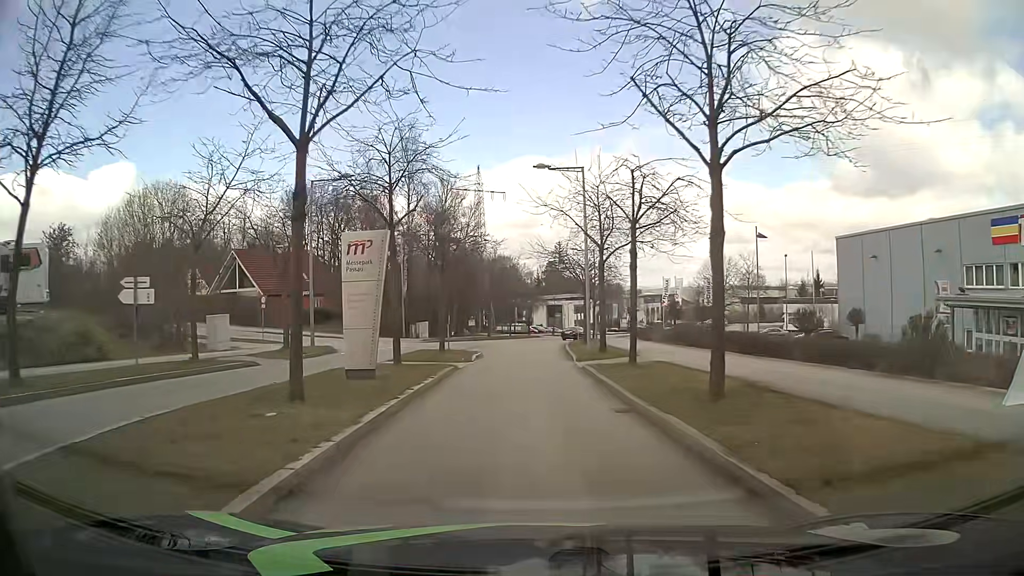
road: residential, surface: asphalt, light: Day
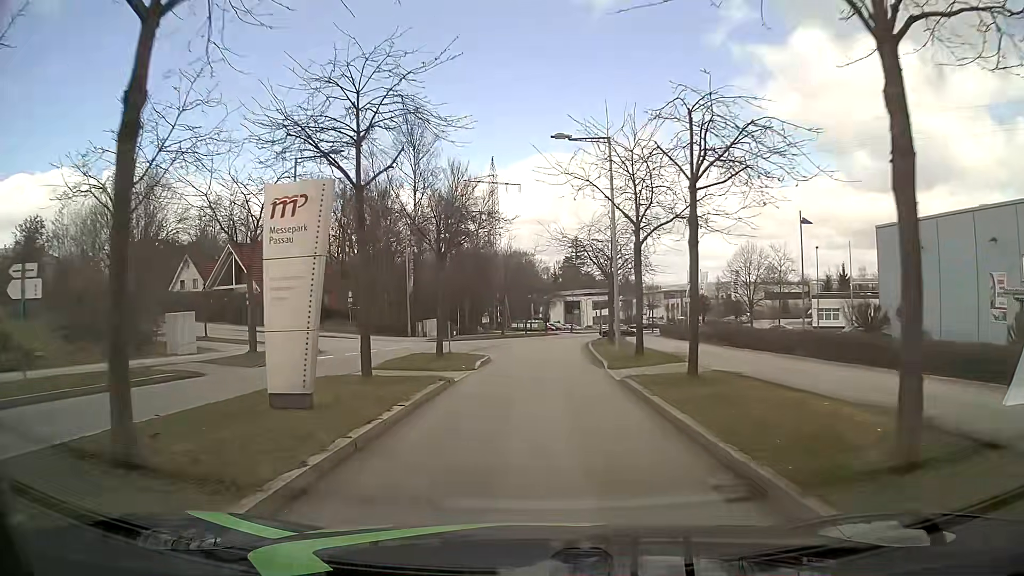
(0.0, +5.1) m; -2°
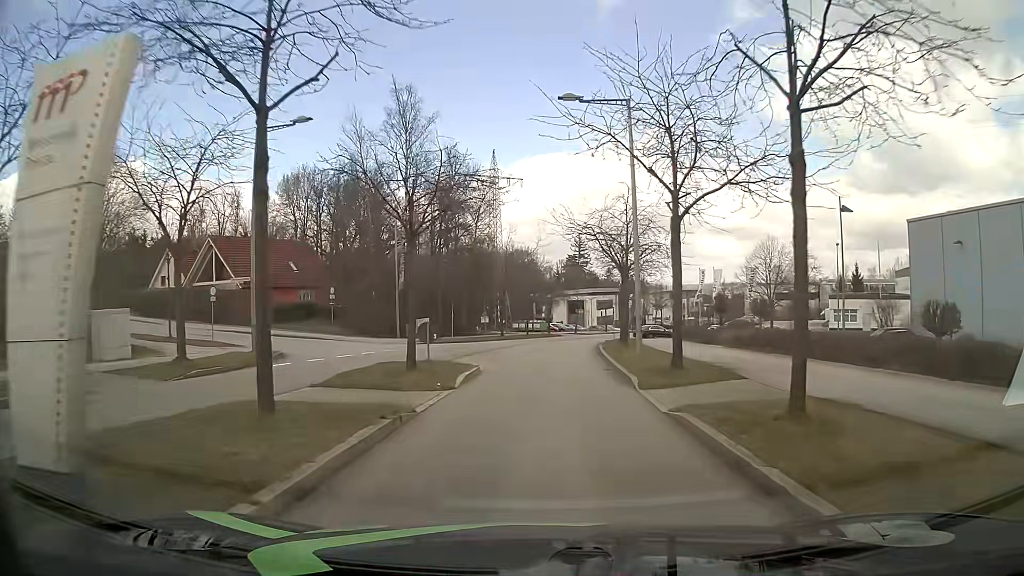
(0.0, +5.2) m; 0°
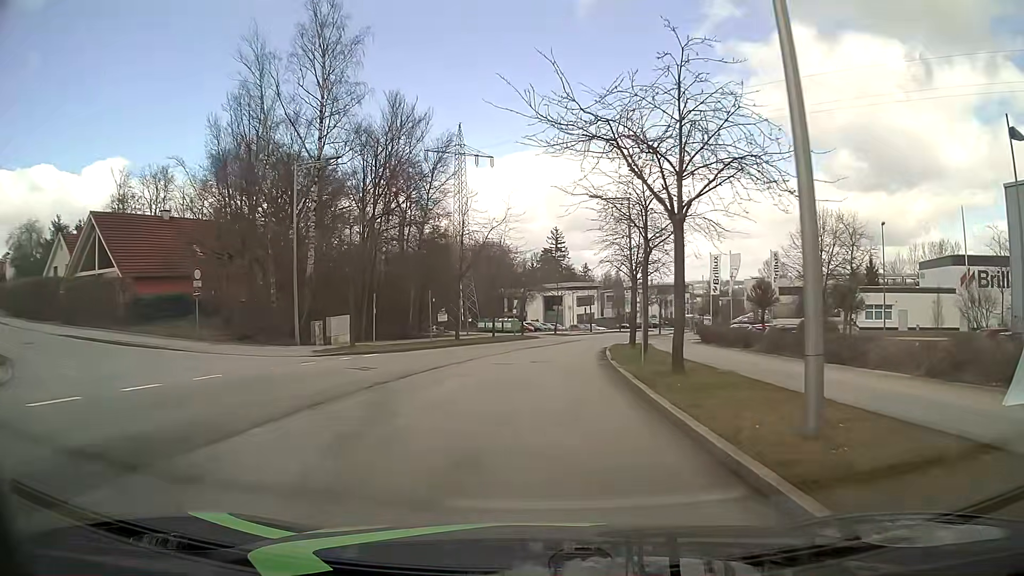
(+0.5, +16.5) m; +3°
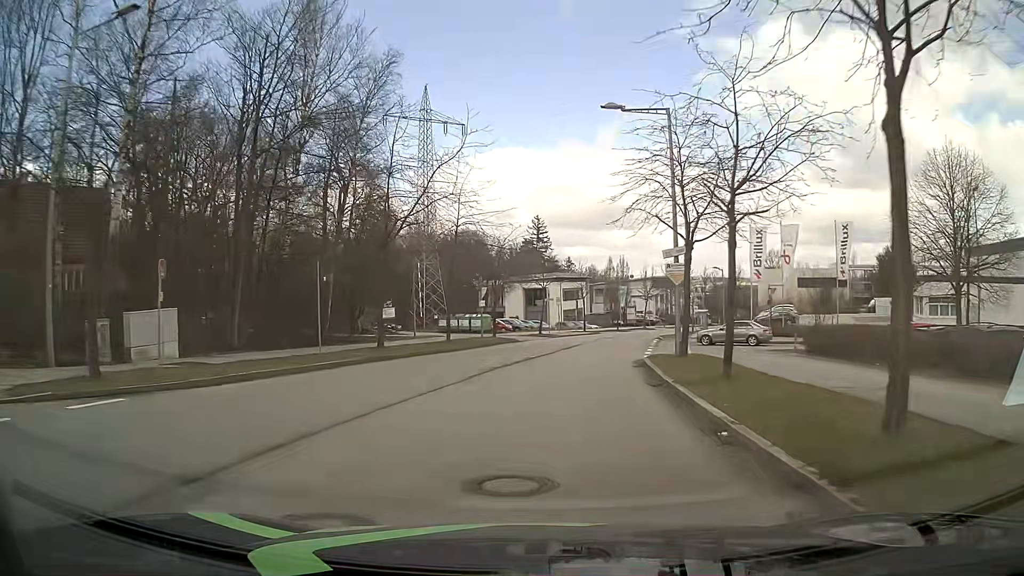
(+0.1, +17.7) m; +1°
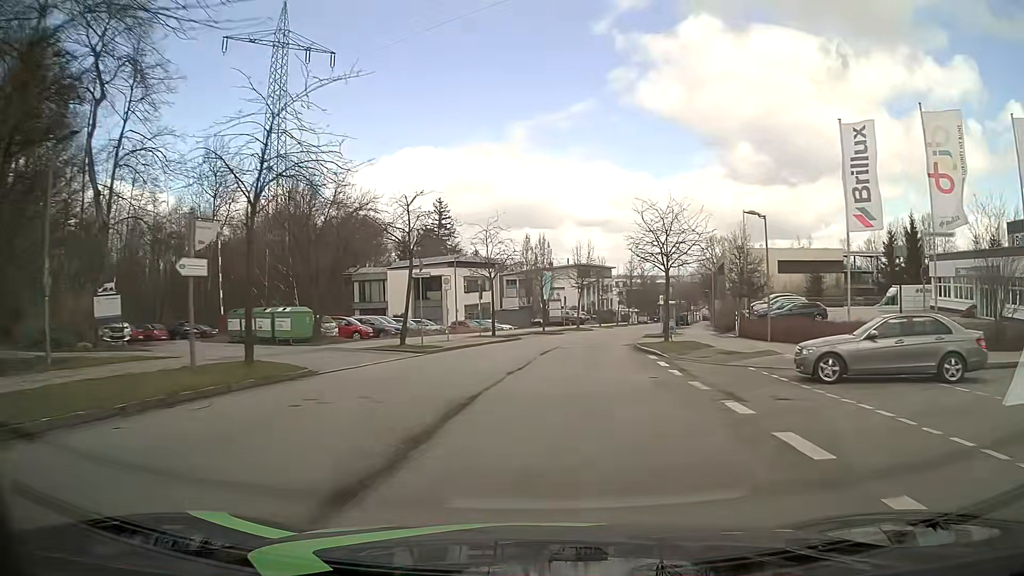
(+2.0, +26.9) m; +9°
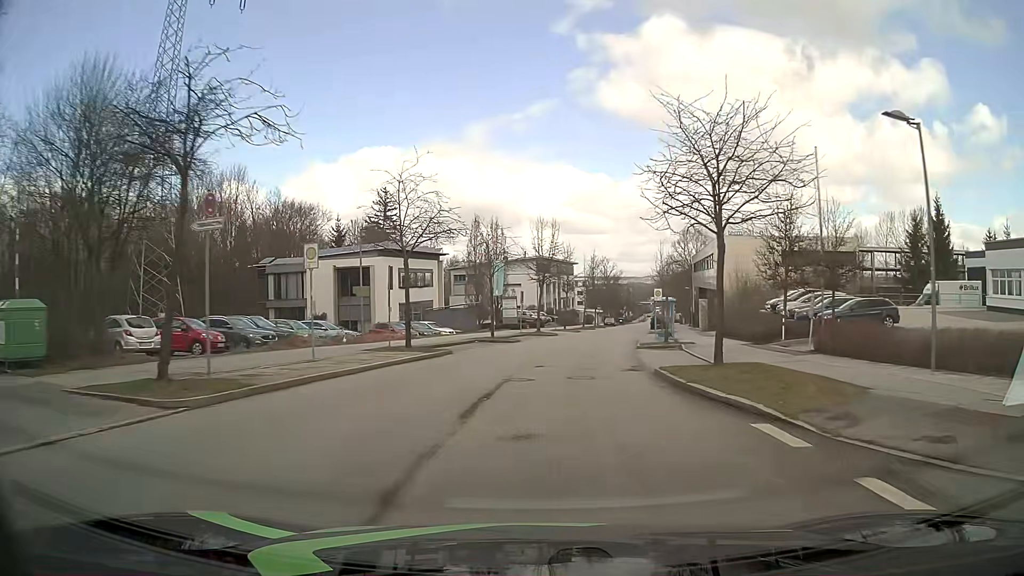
(+0.4, +14.8) m; +3°
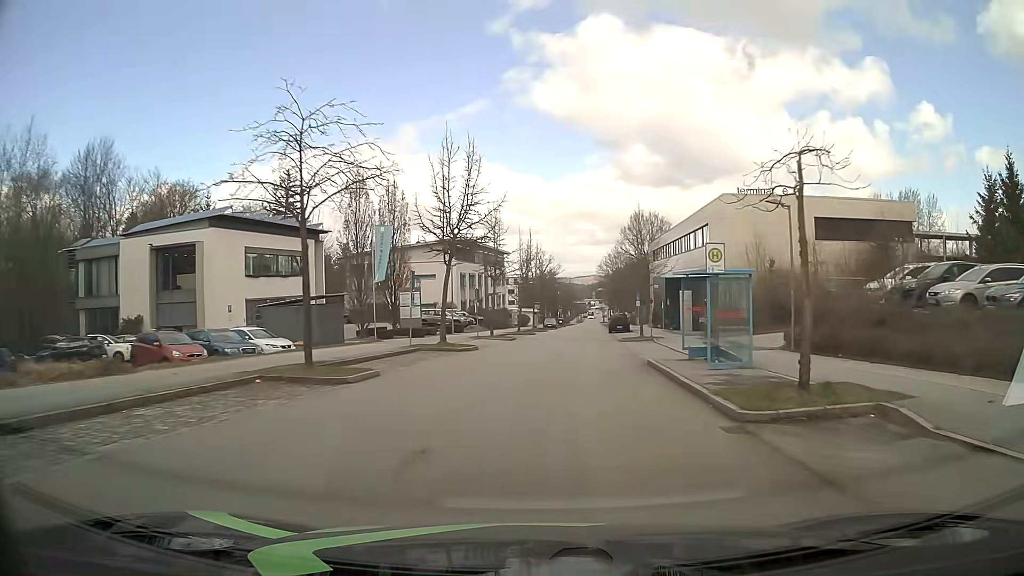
(+1.0, +22.7) m; +6°
(0, +10) (+1, +20) (+2, +30) (+2, +40) (+3, +50) (+4, +60) (+5, +70) (+6, +80) (+7, +90) (+8, +100) m
